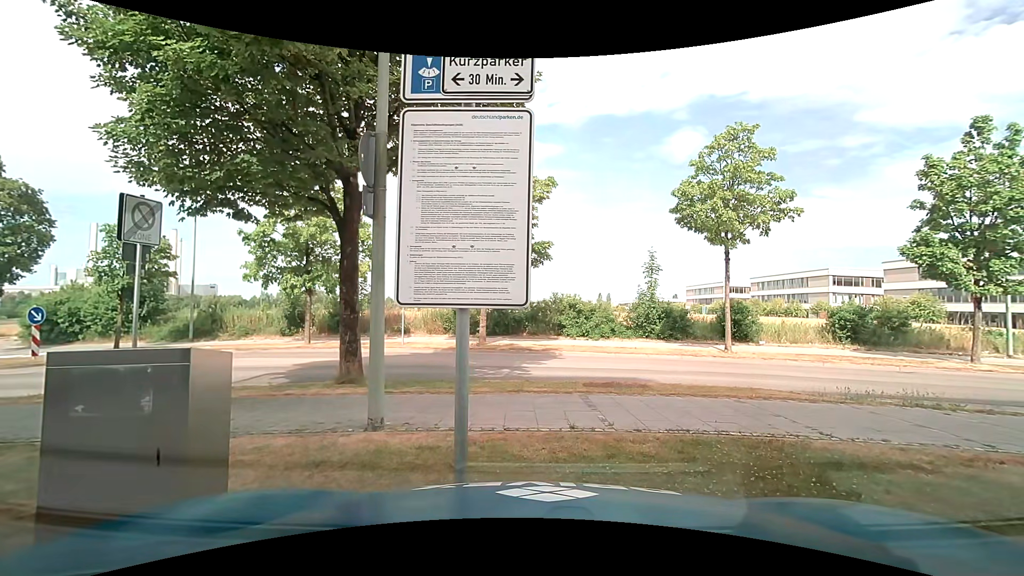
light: Day
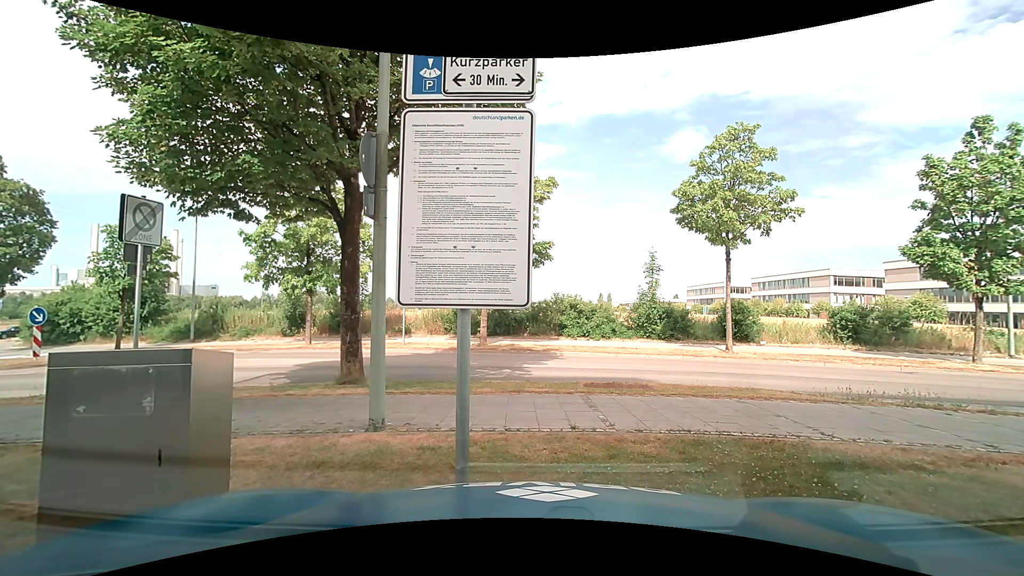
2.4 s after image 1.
(0.0, +0.1) m; 0°
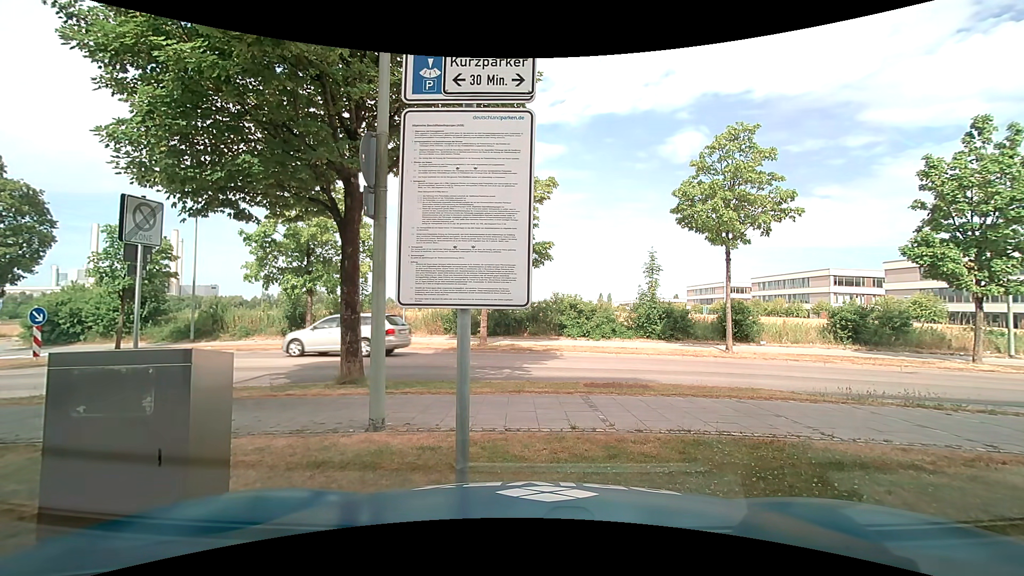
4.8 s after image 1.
(0.0, 0.0) m; 0°
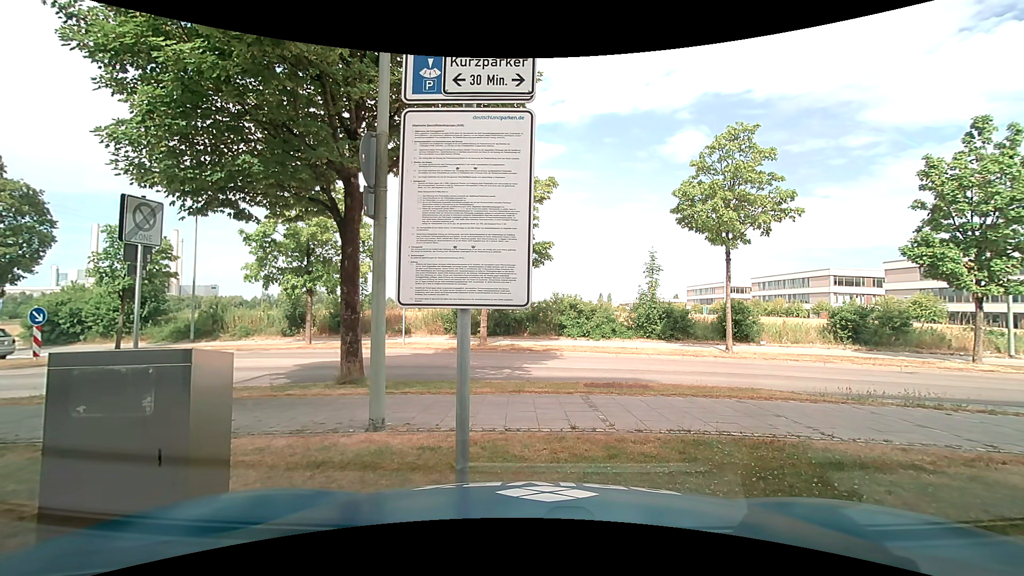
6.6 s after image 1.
(0.0, 0.0) m; 0°
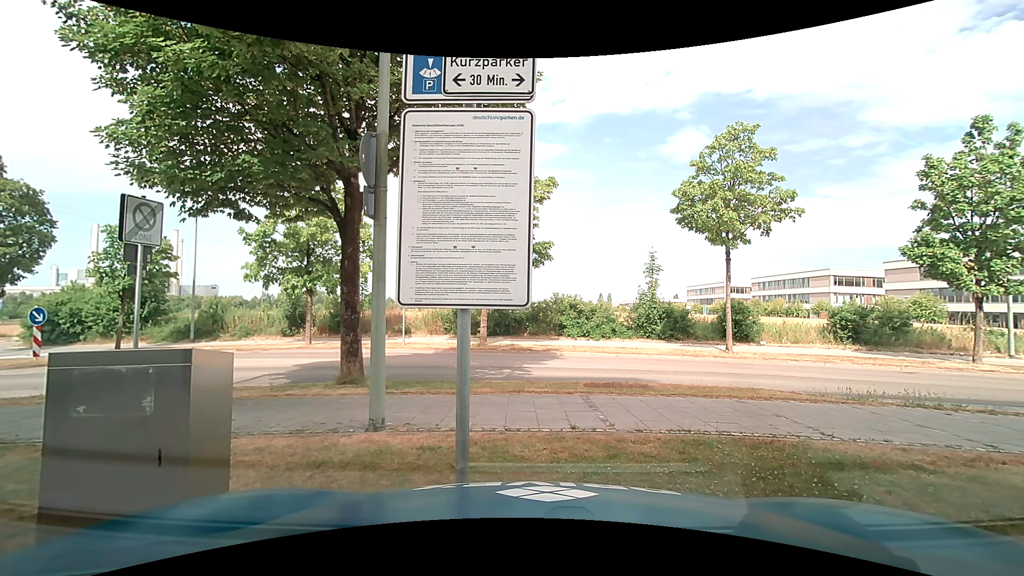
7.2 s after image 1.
(0.0, 0.0) m; 0°
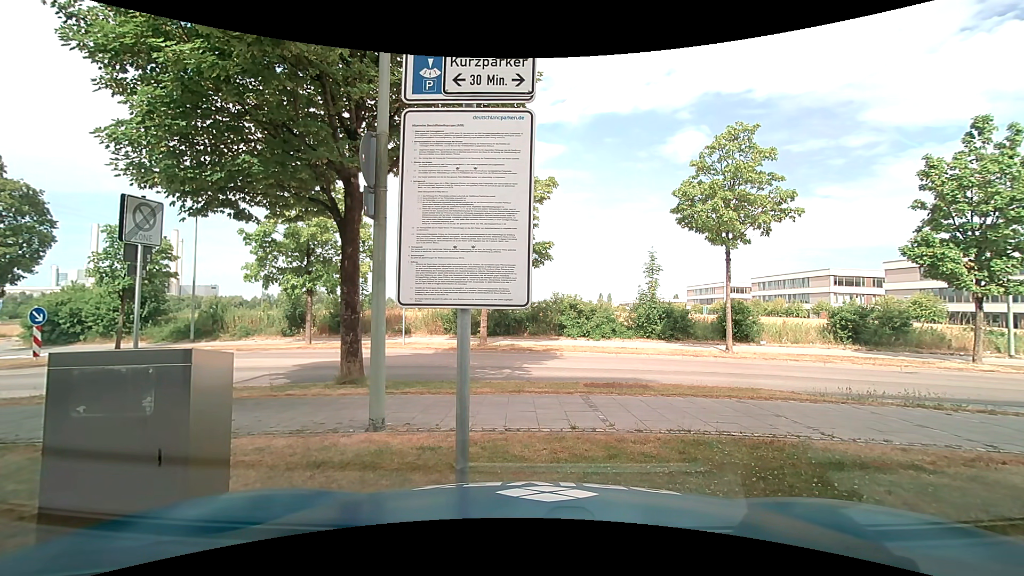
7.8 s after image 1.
(0.0, 0.0) m; 0°
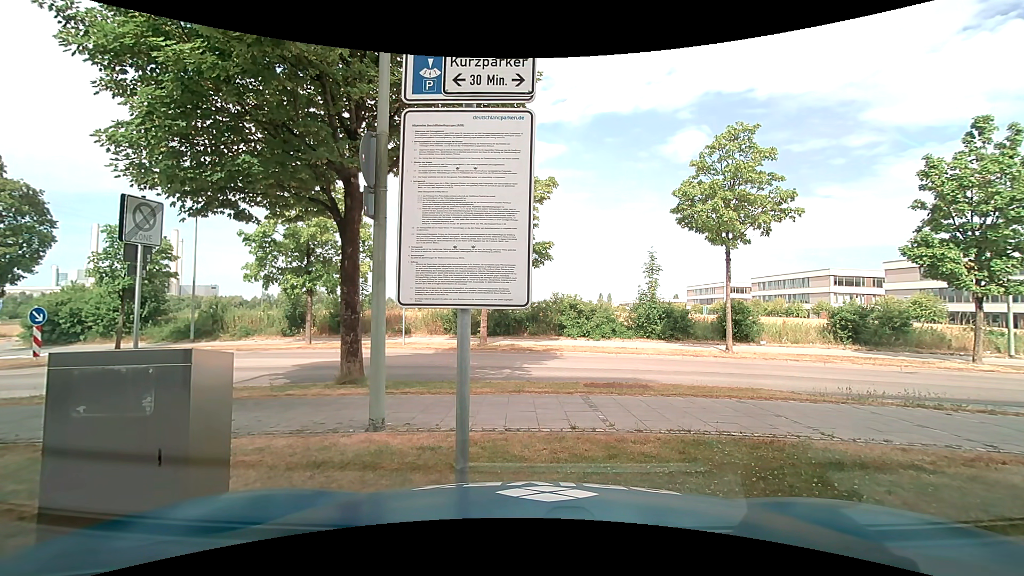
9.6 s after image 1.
(0.0, 0.0) m; 0°
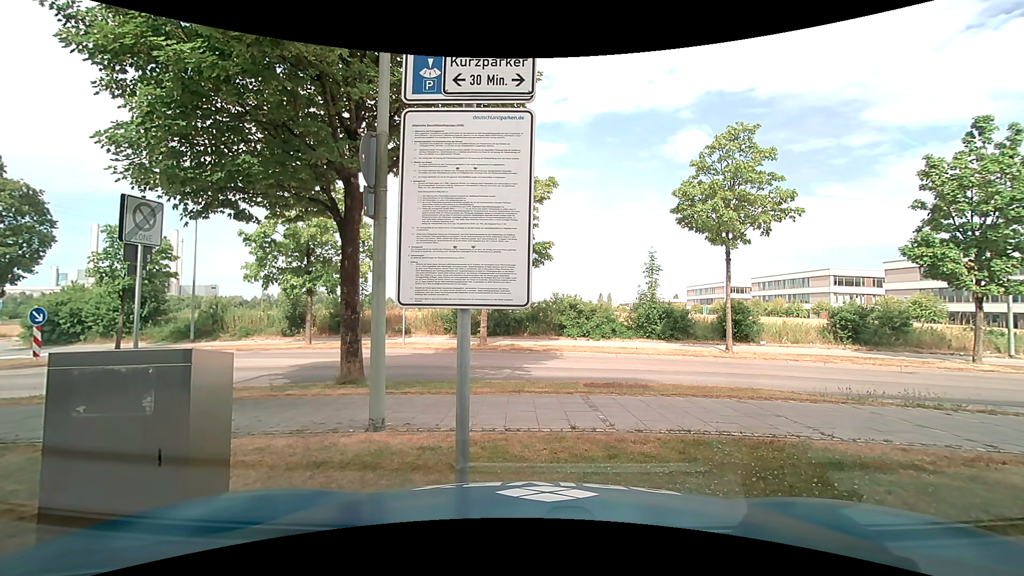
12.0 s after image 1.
(0.0, 0.0) m; 0°
